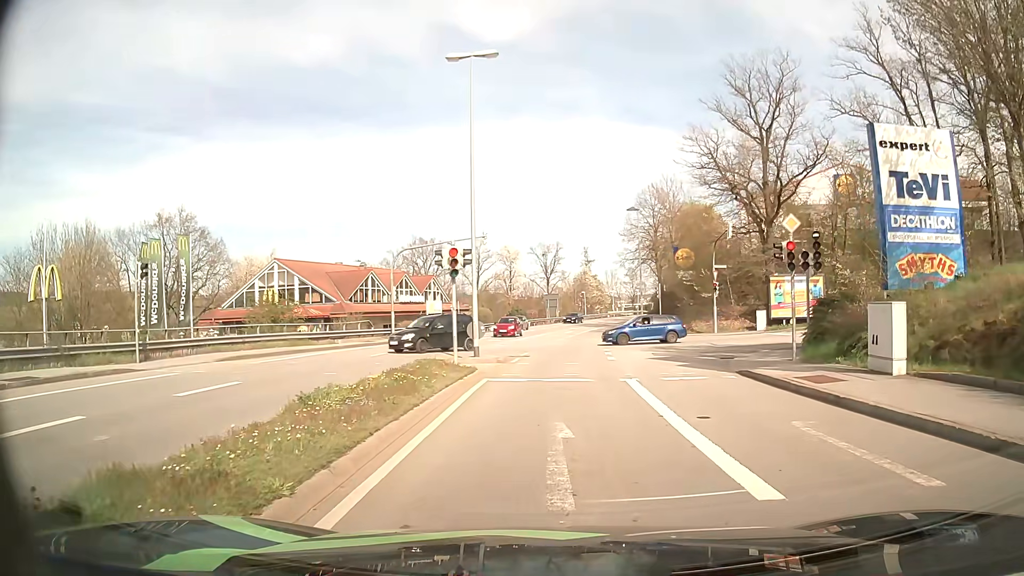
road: tertiary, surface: asphalt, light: Day
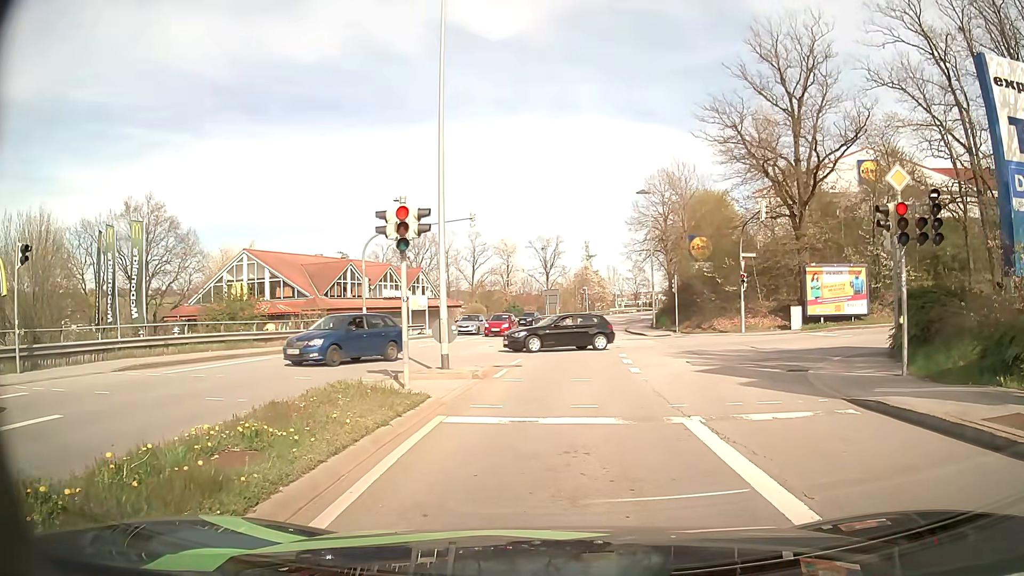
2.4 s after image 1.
(+0.1, +6.1) m; +1°
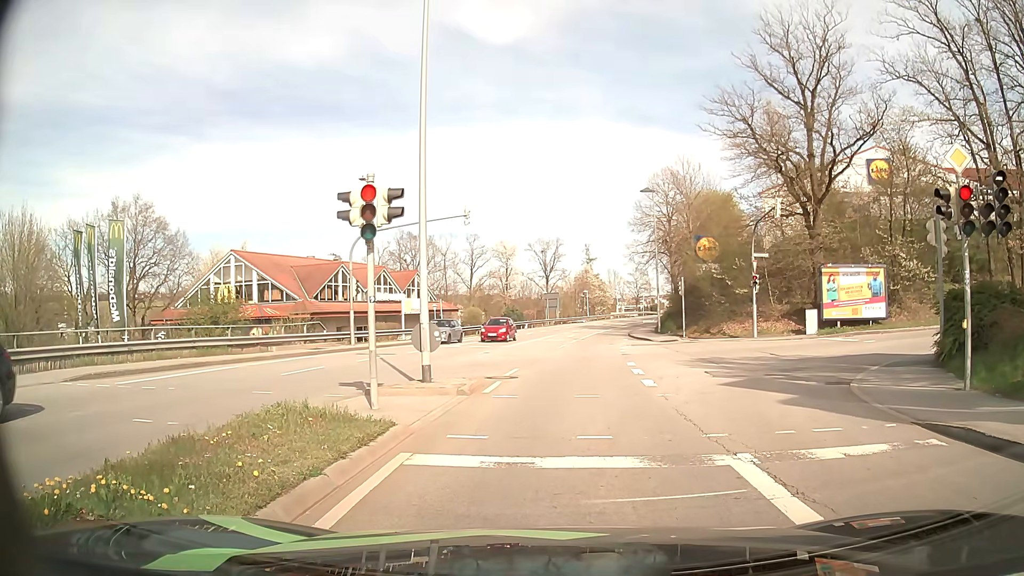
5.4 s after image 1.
(0.0, +2.2) m; 0°
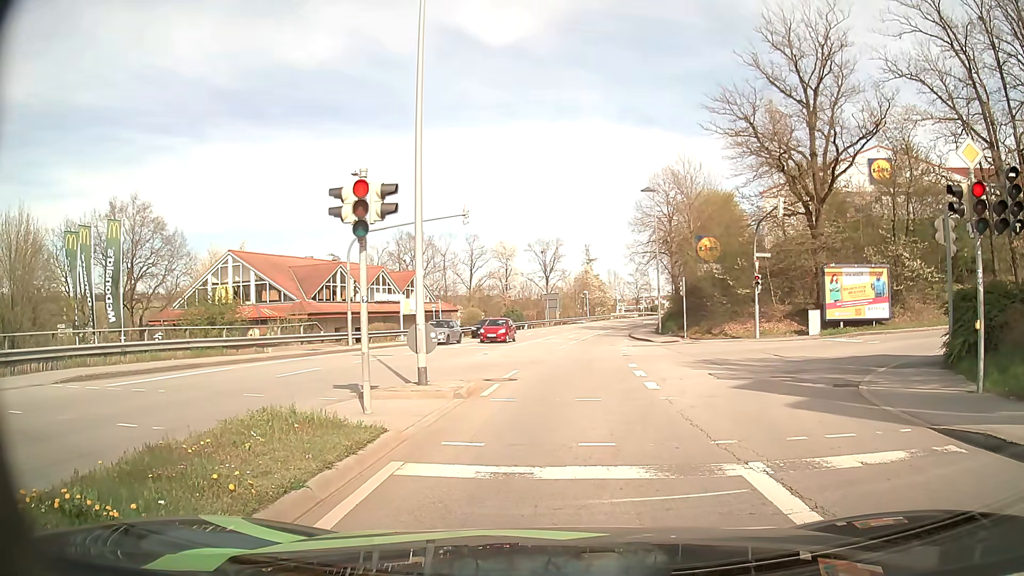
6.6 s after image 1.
(0.0, +0.4) m; 0°
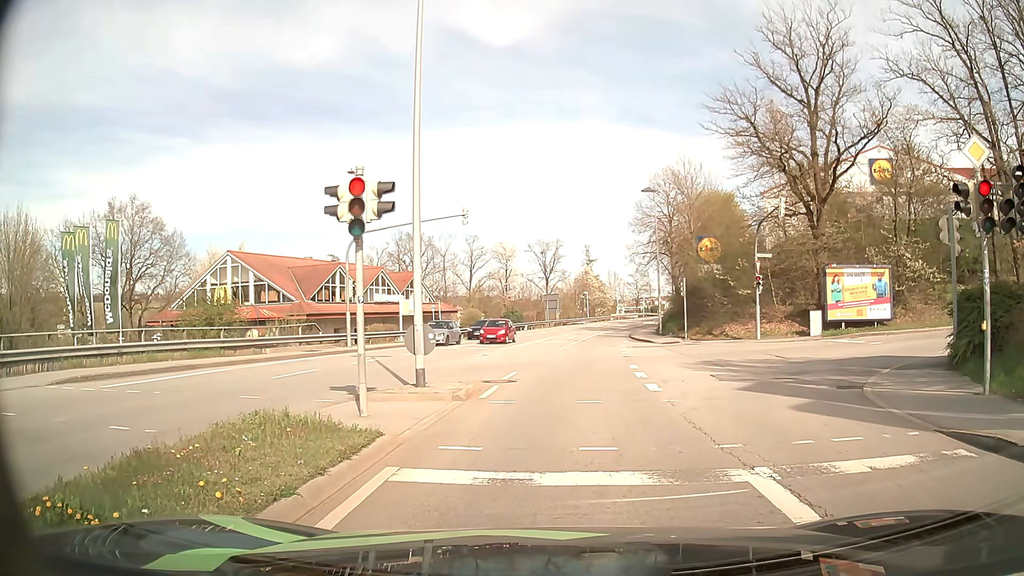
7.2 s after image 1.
(0.0, +0.2) m; 0°
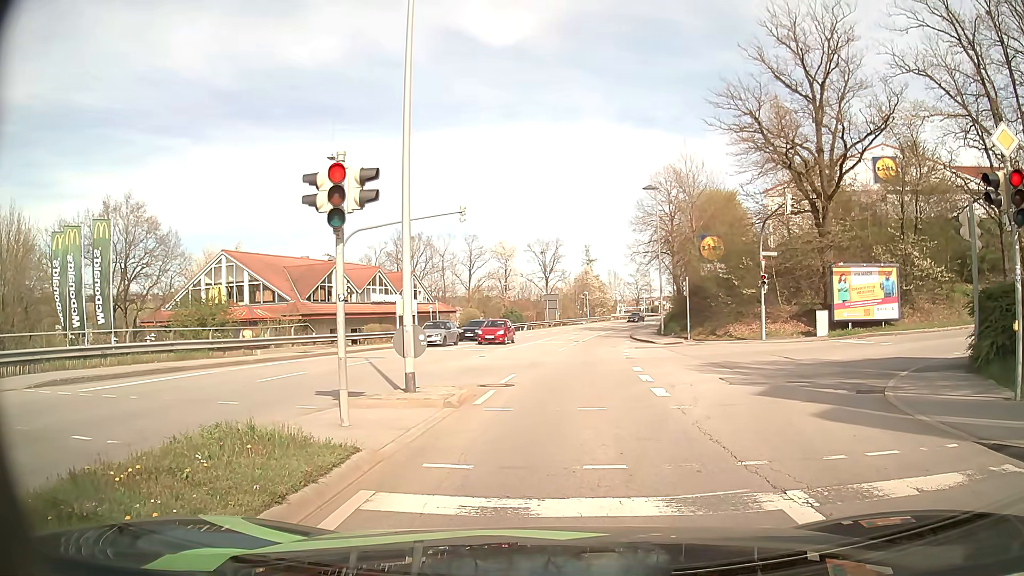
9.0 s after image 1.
(0.0, +0.9) m; 0°
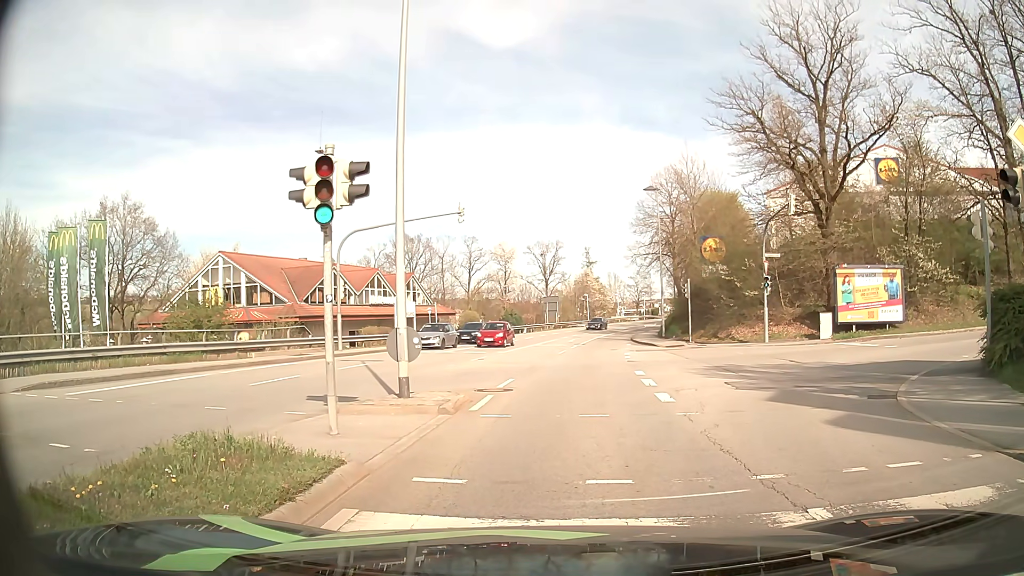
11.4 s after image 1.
(0.0, +0.5) m; 0°
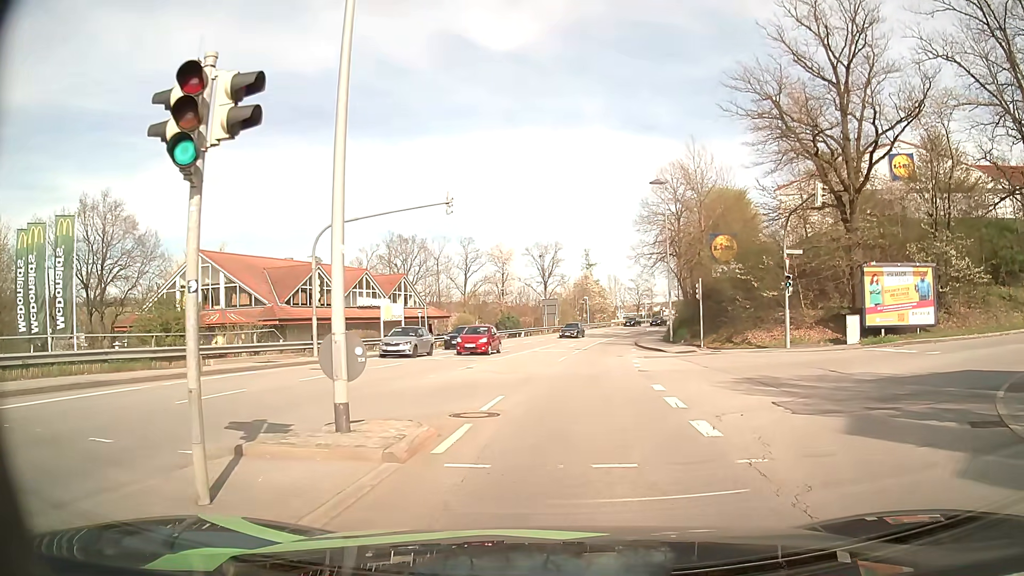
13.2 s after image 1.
(0.0, +3.7) m; 0°
(0, +10) (0, +20) (+1, +30) (+2, +40) (+4, +50) (+5, +60) (+7, +69) (+10, +79) (+13, +89) (+17, +98) m
